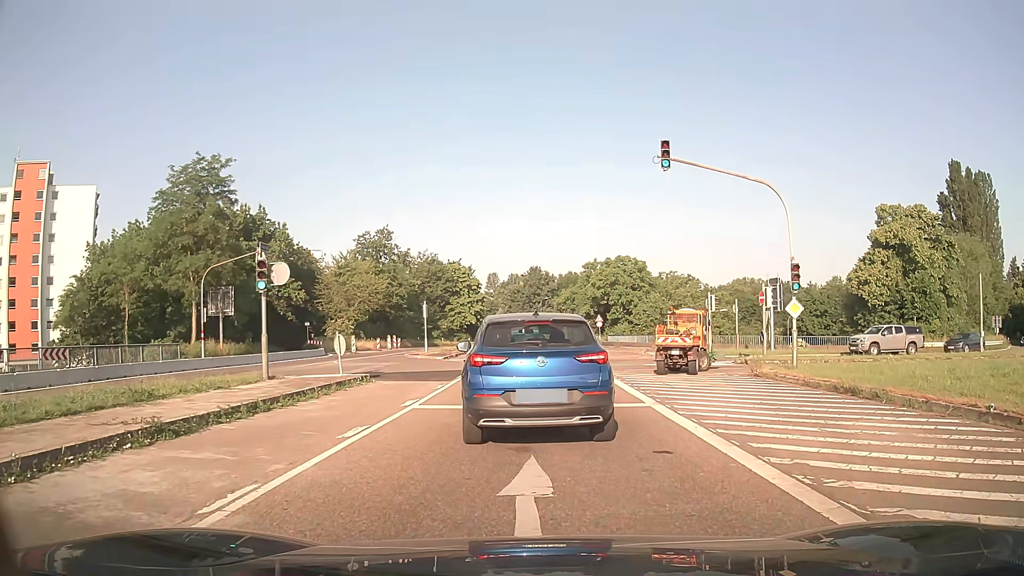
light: Day
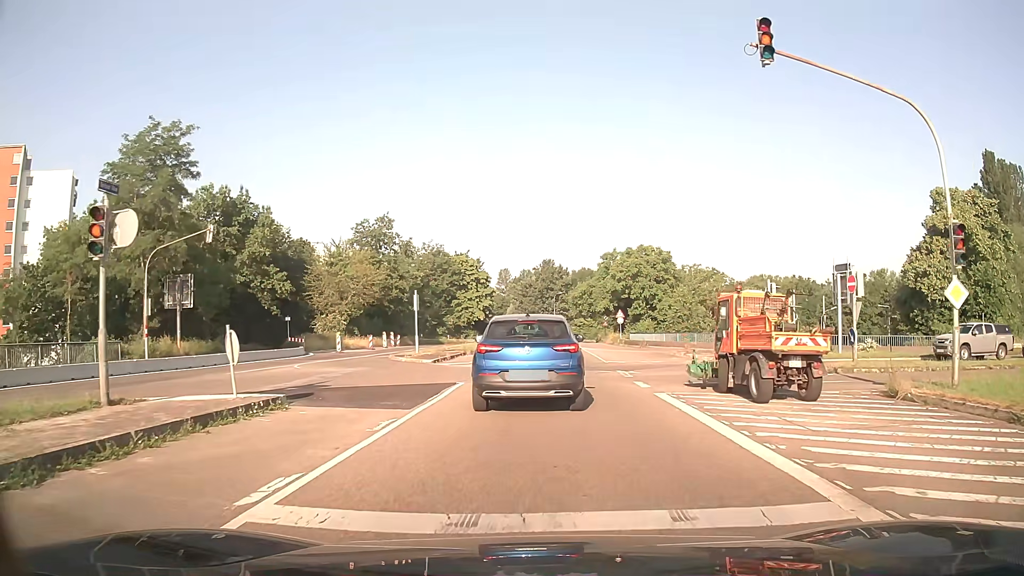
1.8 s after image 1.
(-0.1, +8.3) m; -1°
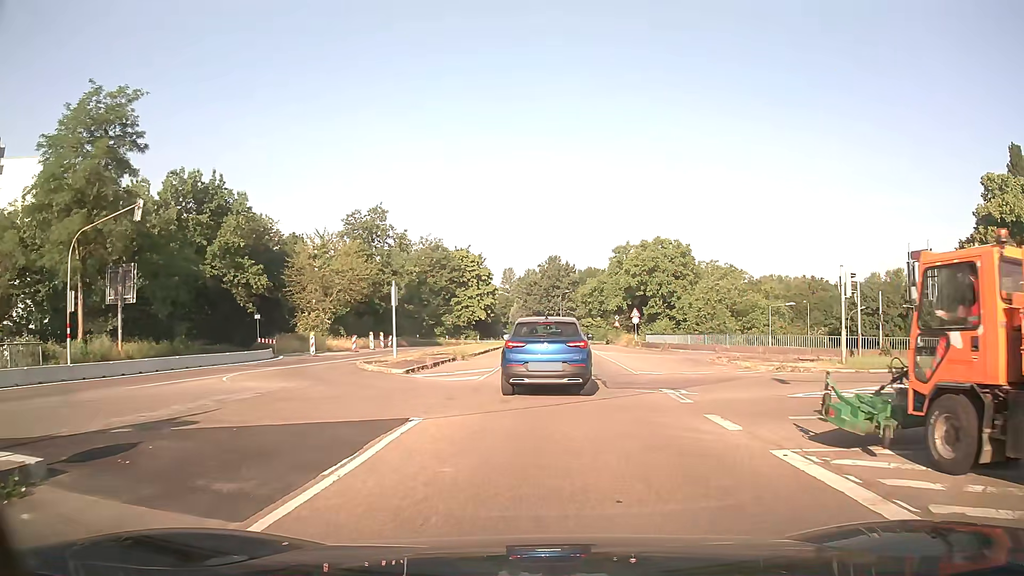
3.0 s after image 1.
(-0.1, +7.2) m; -1°
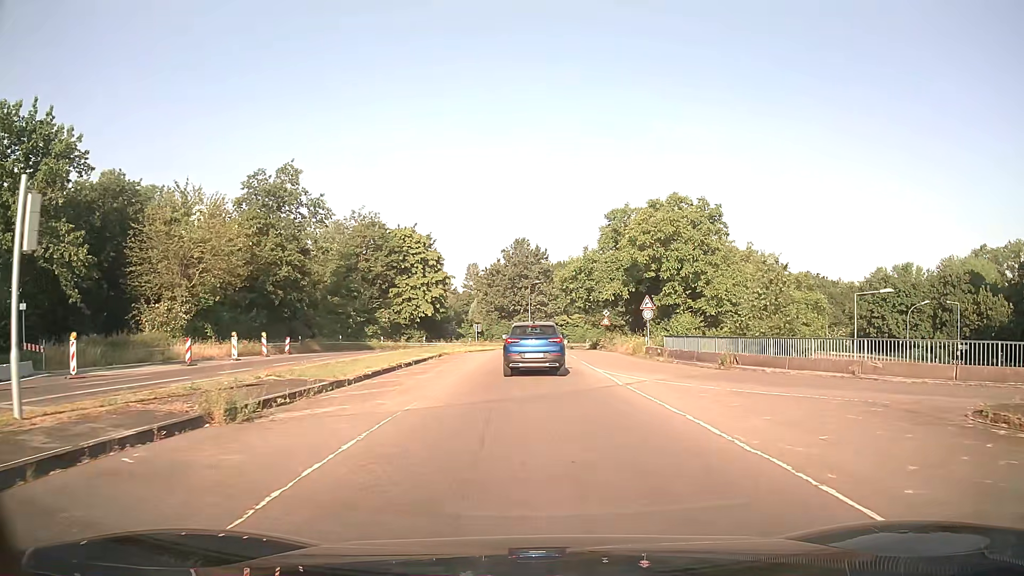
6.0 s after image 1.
(+0.5, +22.1) m; +3°
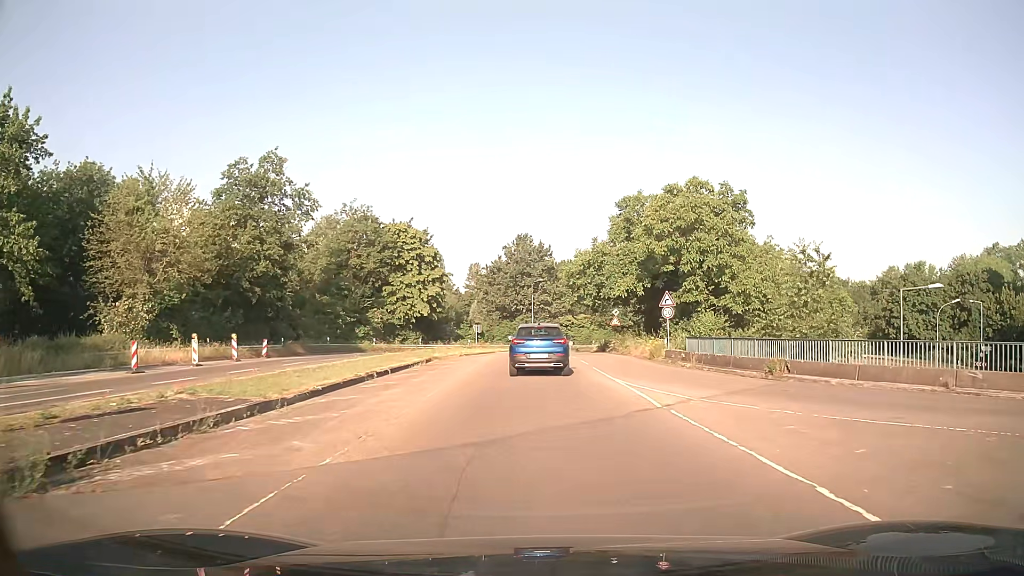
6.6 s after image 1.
(0.0, +5.0) m; 0°
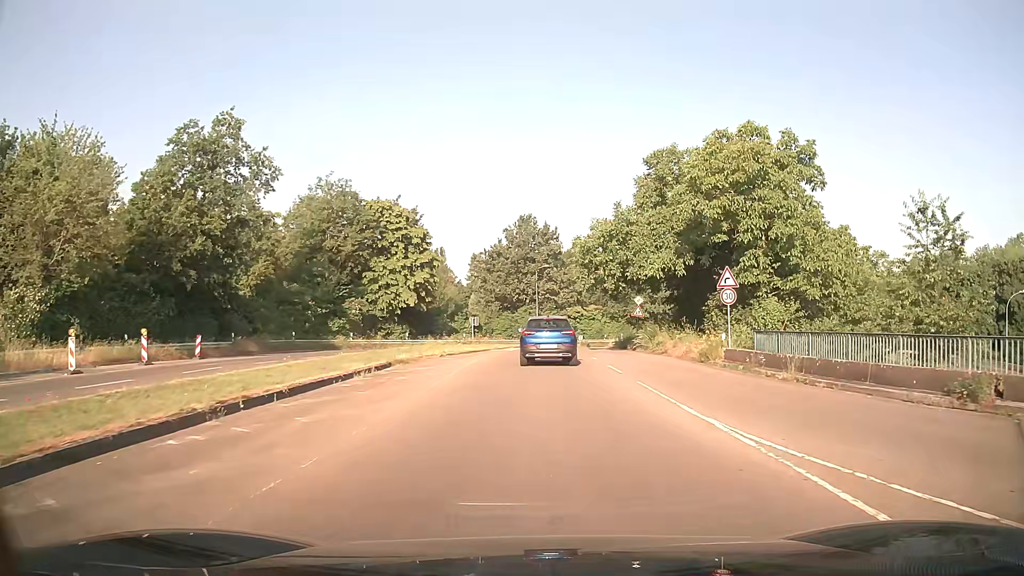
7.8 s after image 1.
(0.0, +10.2) m; 0°
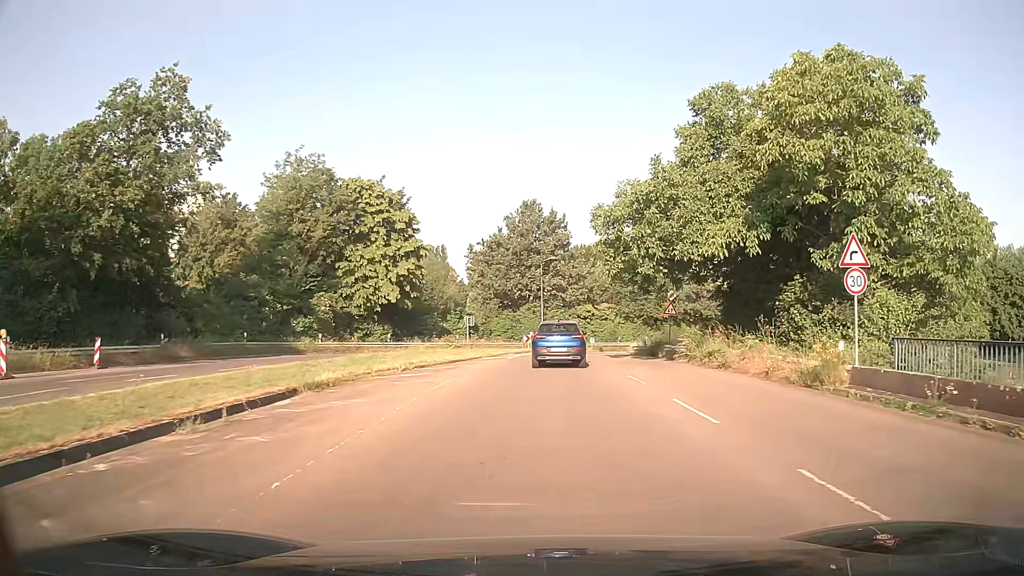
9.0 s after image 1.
(-0.2, +9.7) m; -1°
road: tertiary_link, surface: asphalt
